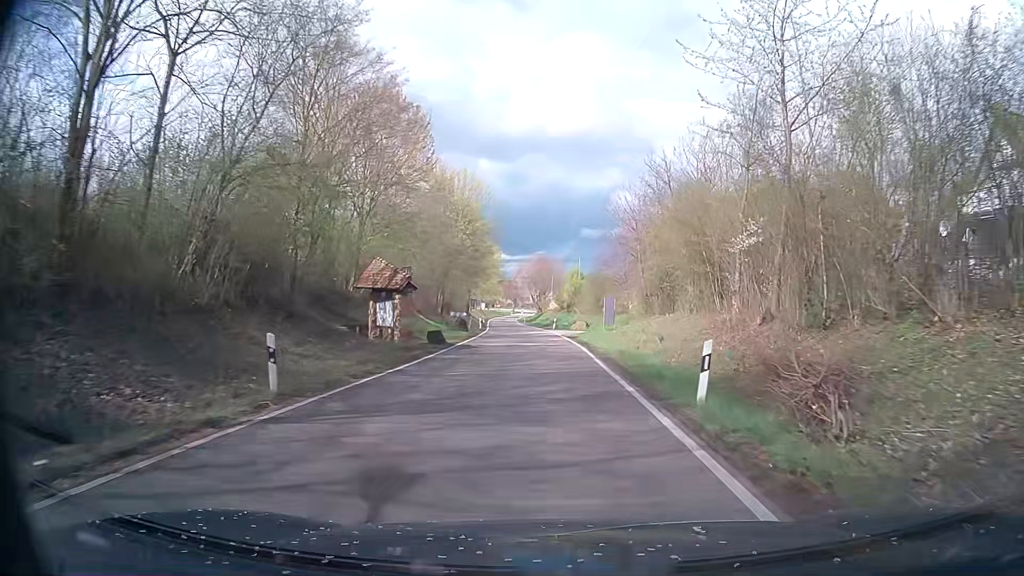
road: tertiary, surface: asphalt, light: Day
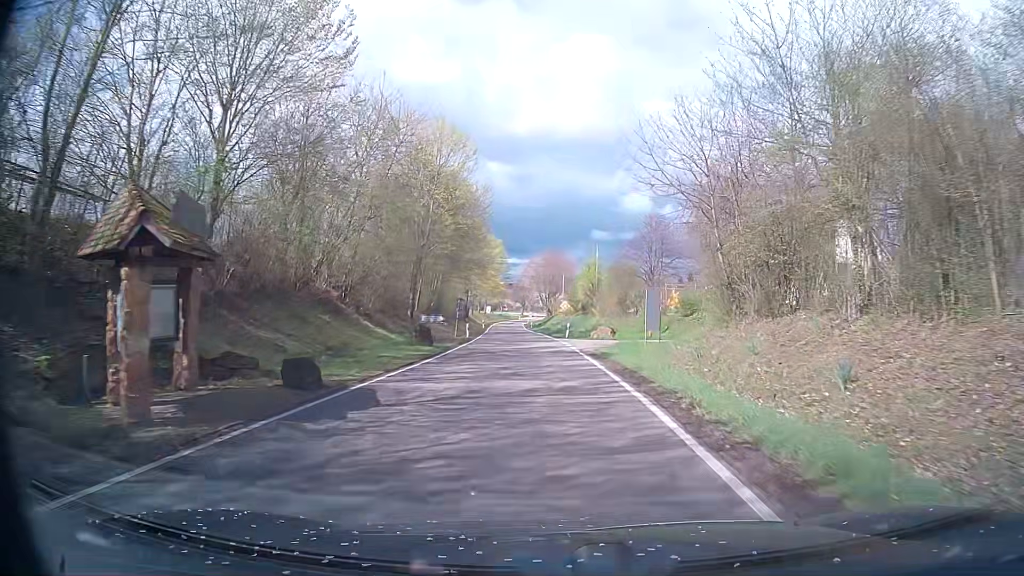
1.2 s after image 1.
(-0.1, +16.5) m; -1°
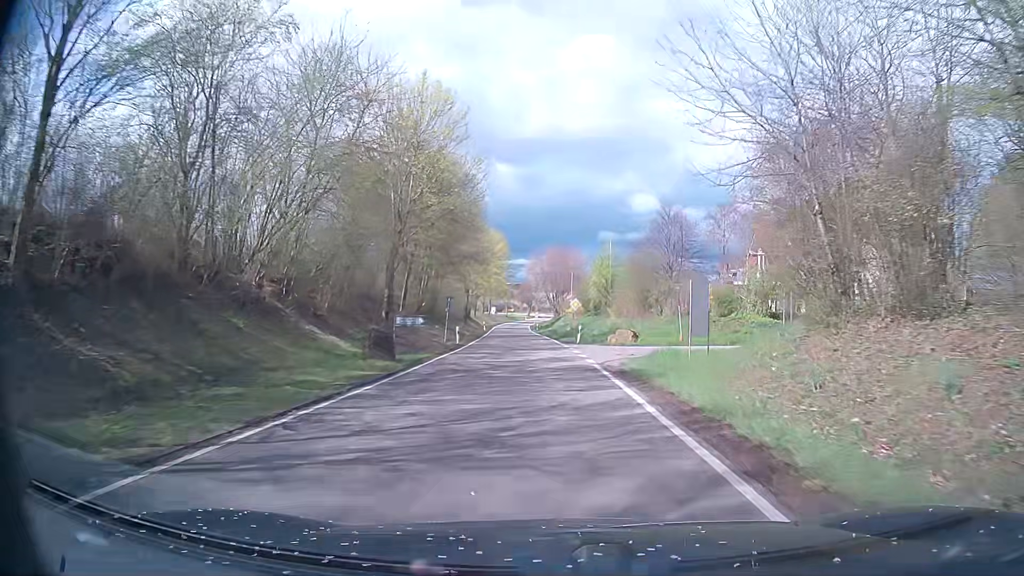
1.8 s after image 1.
(-0.1, +8.3) m; -1°
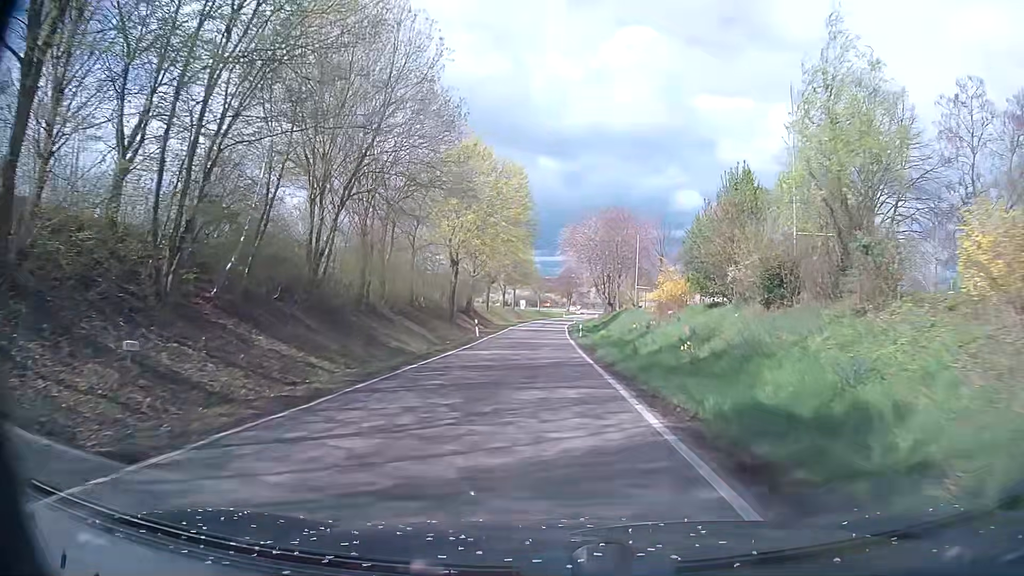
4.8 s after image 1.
(-1.1, +41.8) m; -4°
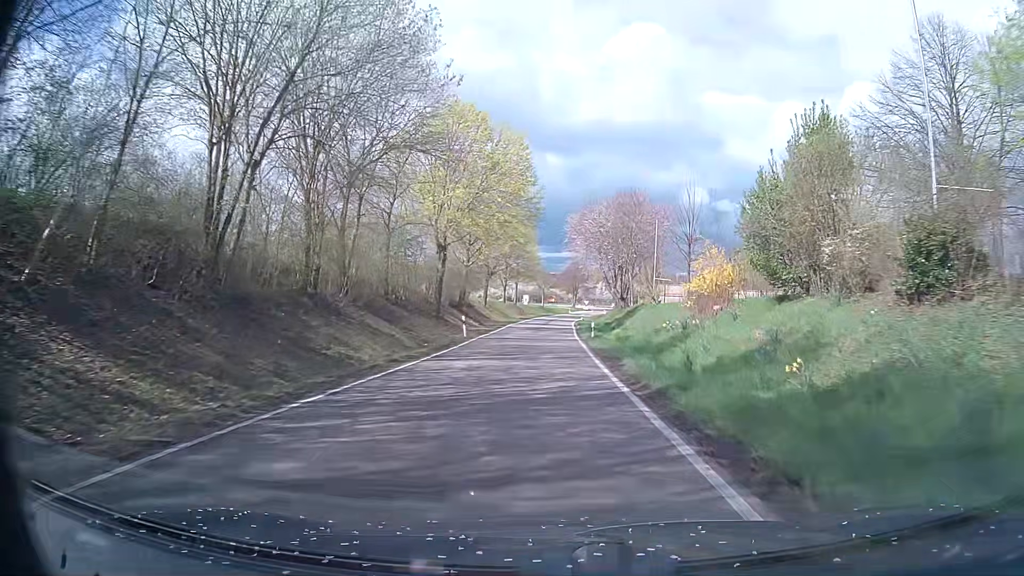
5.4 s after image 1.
(0.0, +8.5) m; -1°
